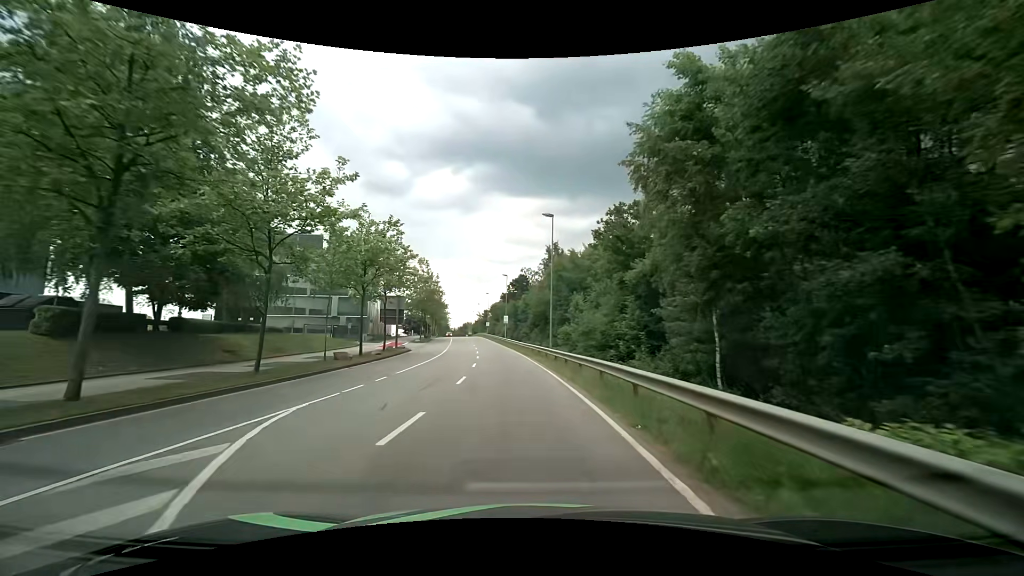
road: secondary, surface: asphalt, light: Day
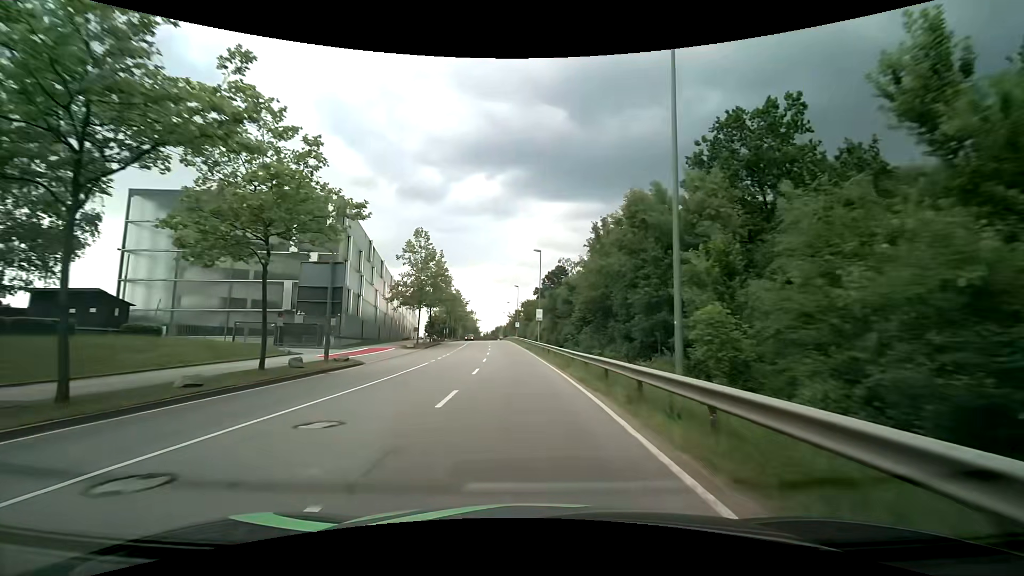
(-0.9, +23.6) m; -4°
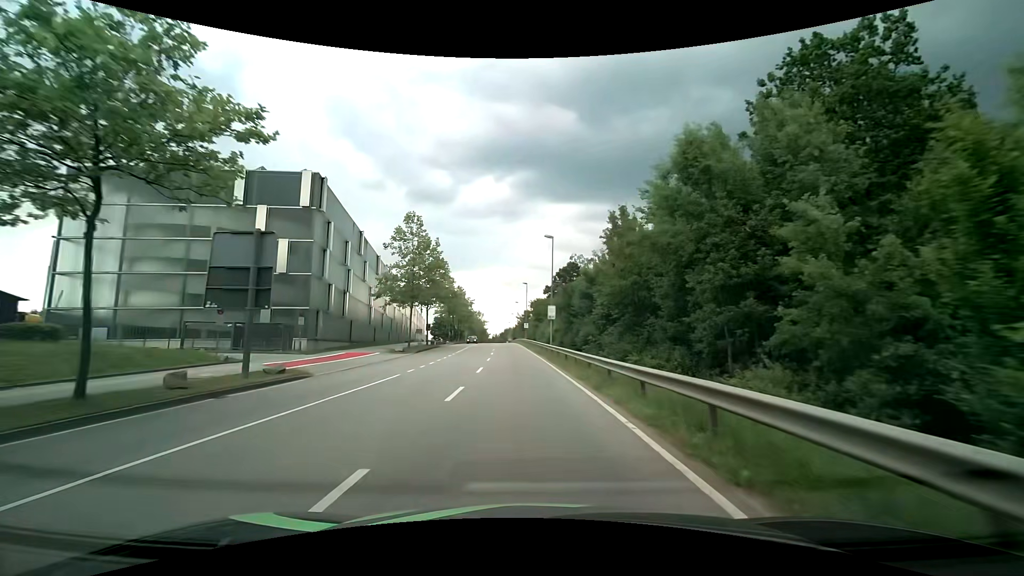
(-0.1, +7.9) m; -2°
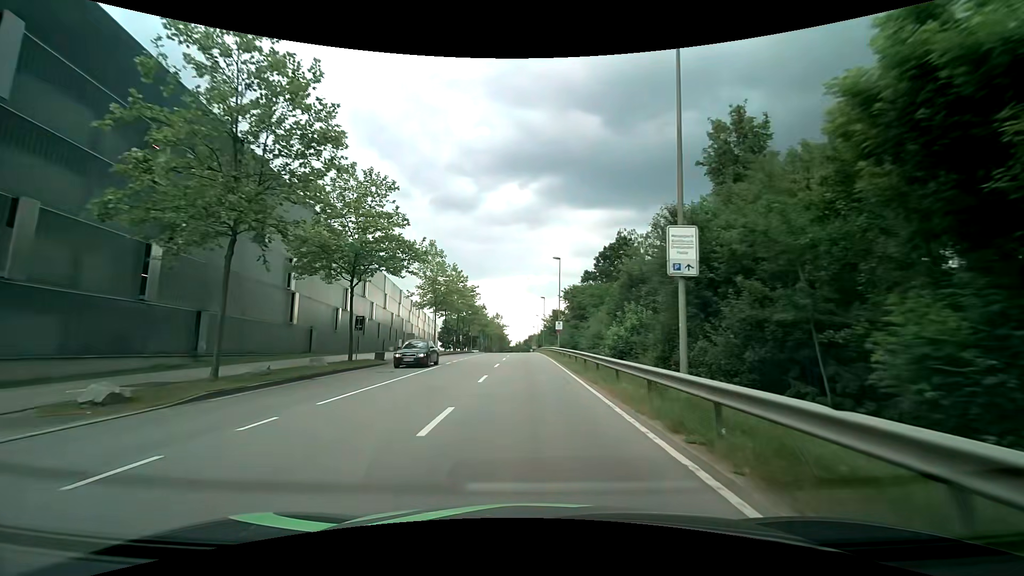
(-0.8, +31.5) m; -3°
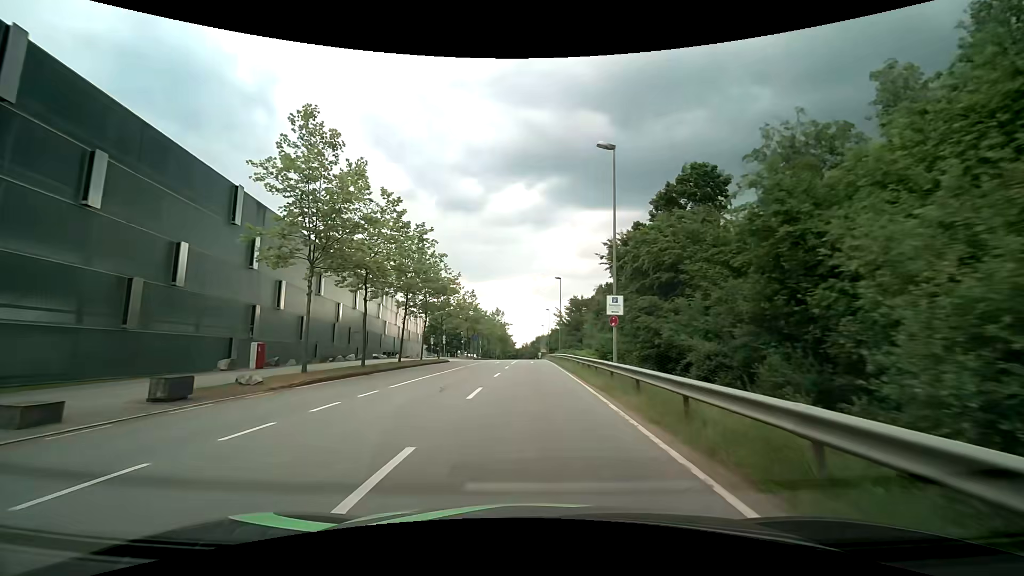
(-0.2, +30.6) m; -1°
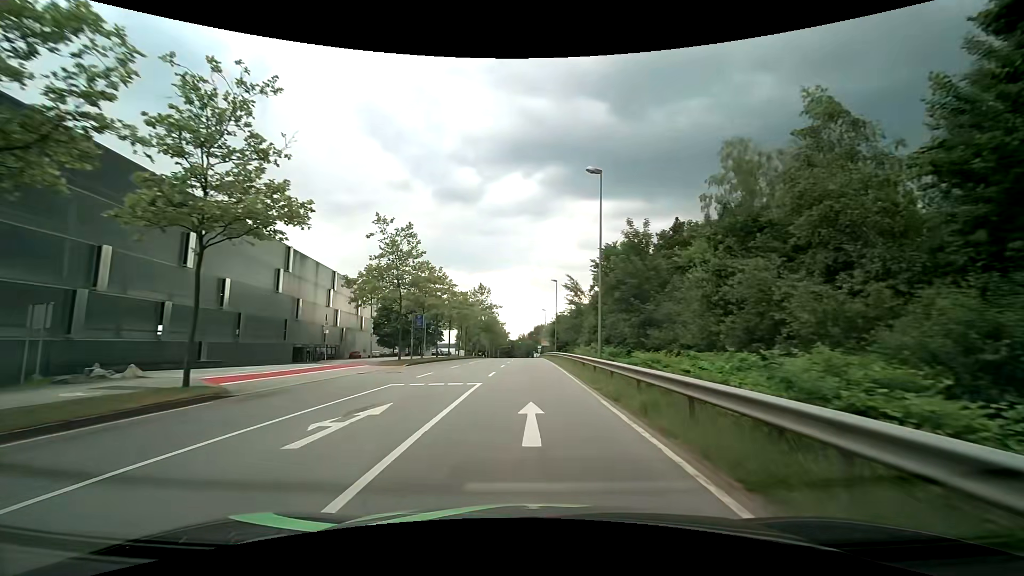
(+0.1, +36.6) m; 0°
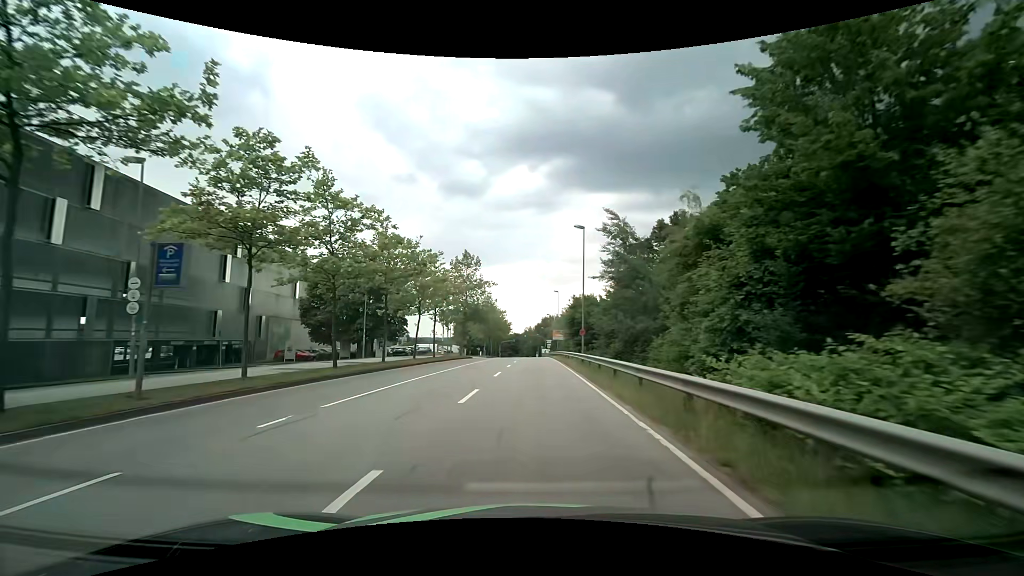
(-0.1, +27.7) m; -1°
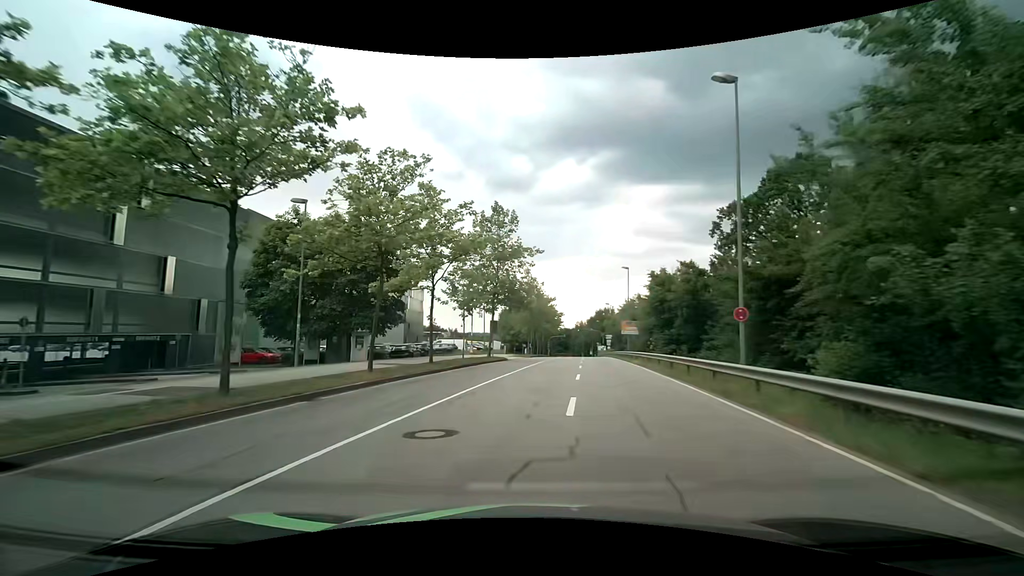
(-0.9, +20.3) m; -6°
(0, +10) (0, +20) (+1, +30) (+2, +40) (+3, +50) (+5, +60) (+6, +70) (+7, +80) (+8, +90) (+9, +99) m
